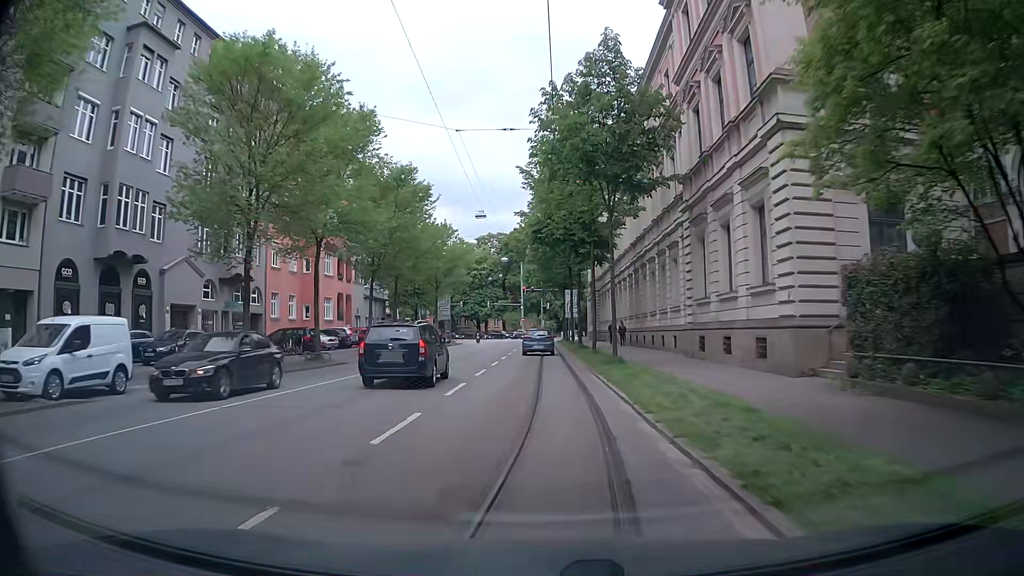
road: secondary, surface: asphalt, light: Day
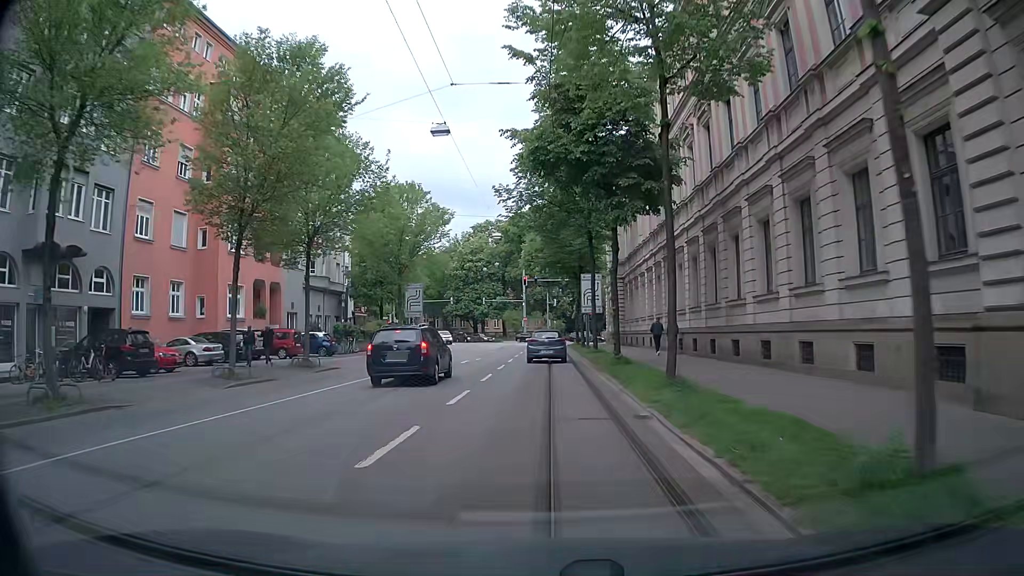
(0.0, +19.2) m; 0°
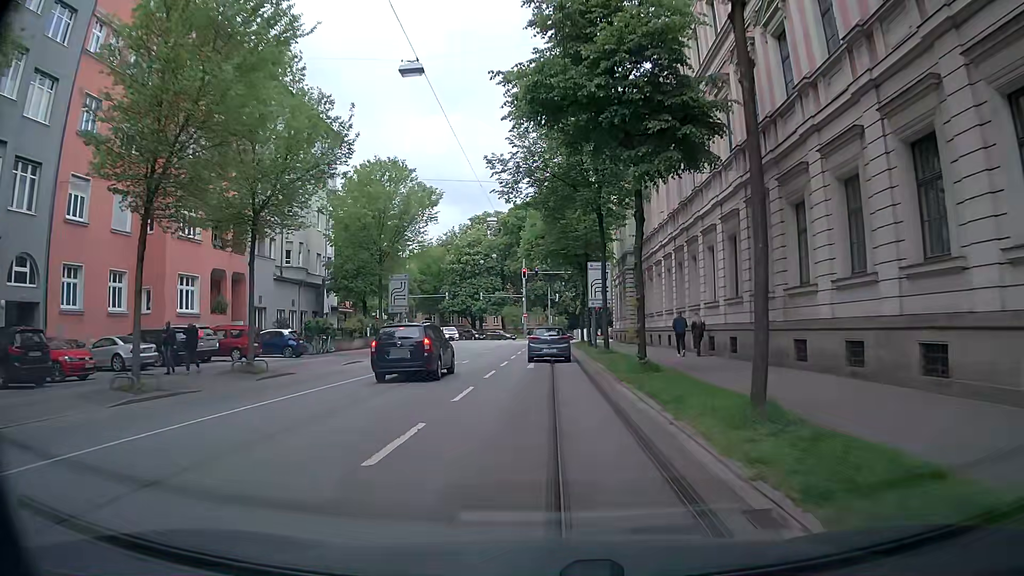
(-0.1, +5.9) m; -1°
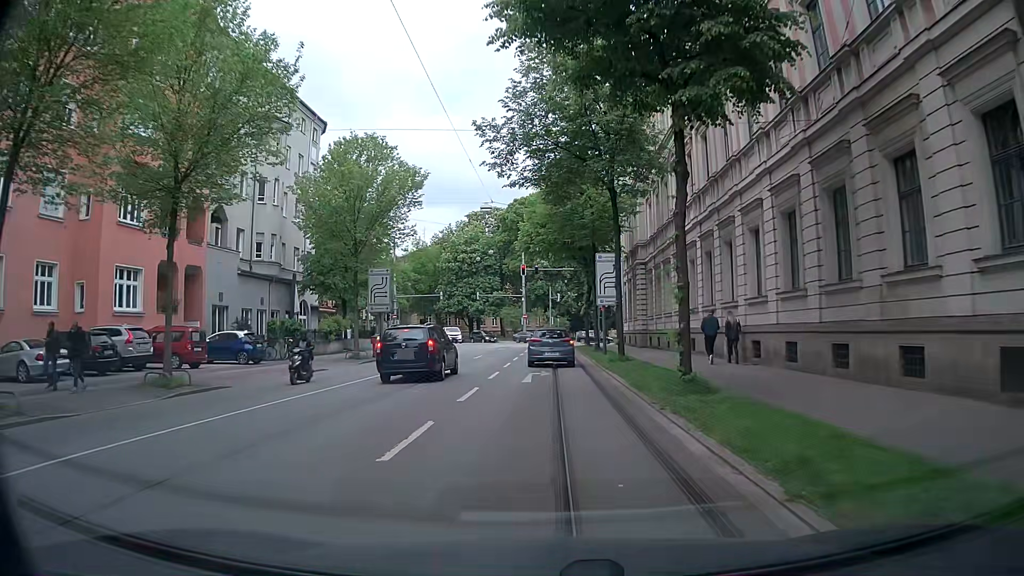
(0.0, +5.7) m; +1°
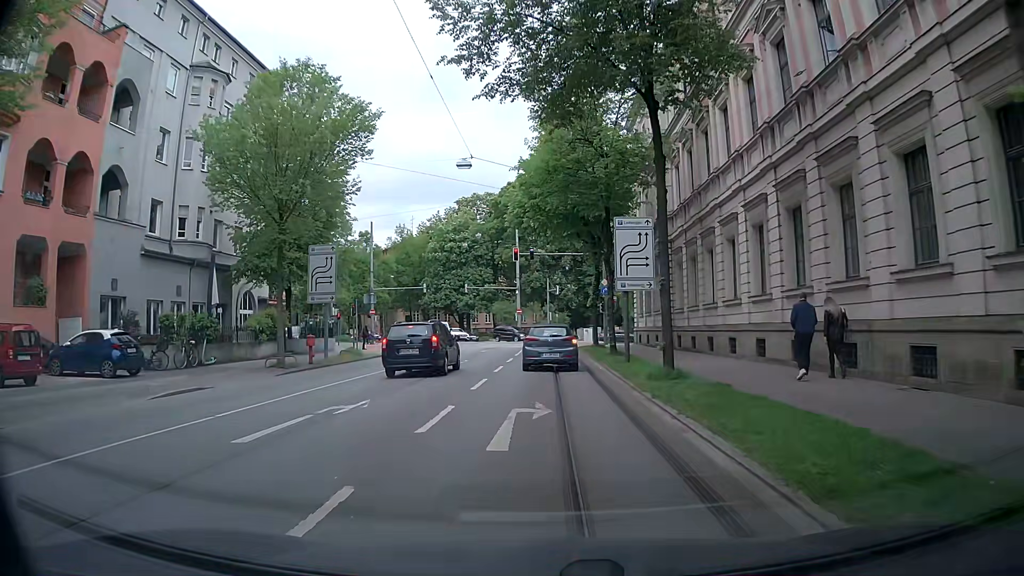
(0.0, +10.1) m; 0°
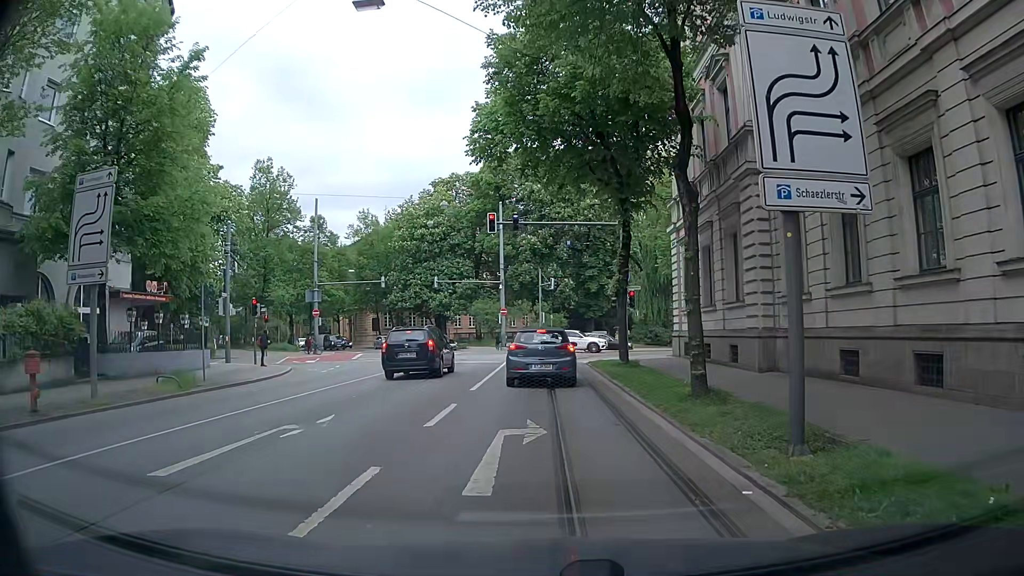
(-0.1, +16.6) m; +2°
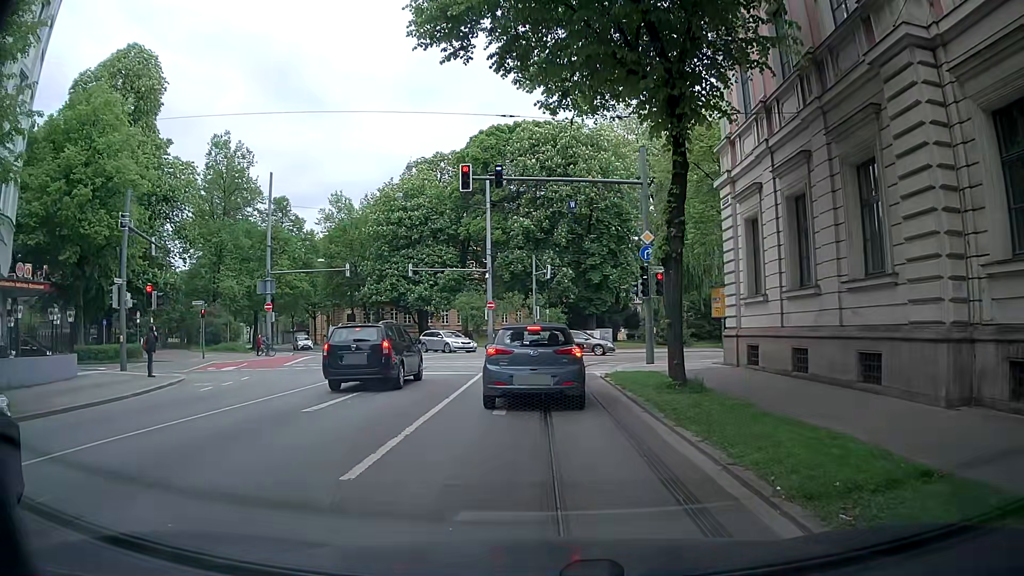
(-0.2, +9.6) m; 0°
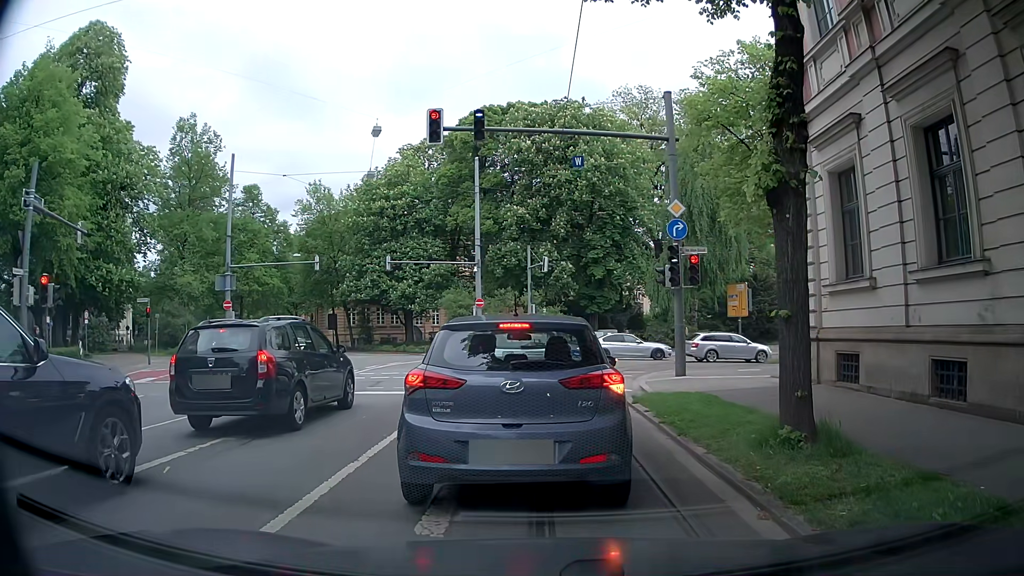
(-0.3, +6.2) m; -1°
